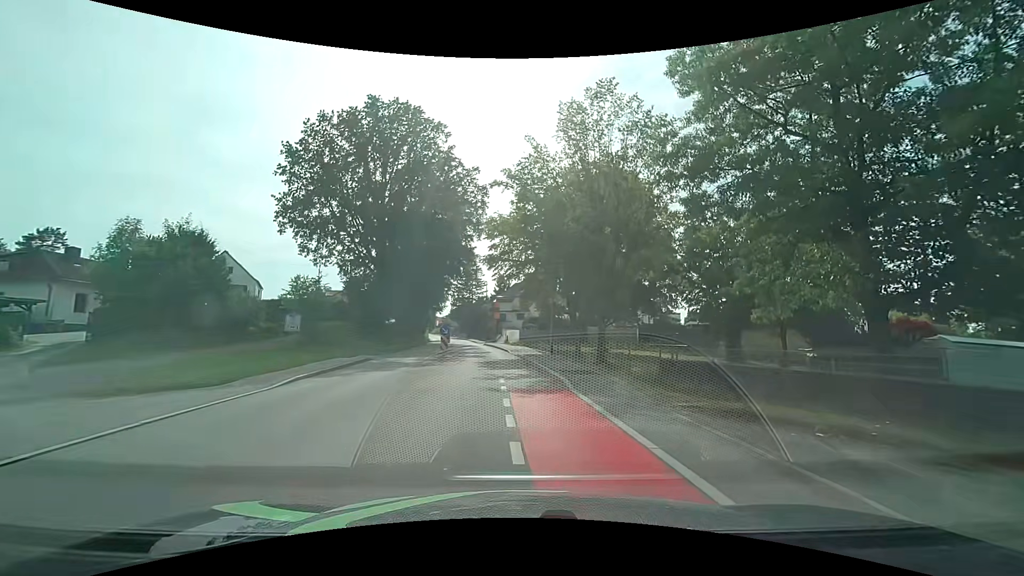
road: tertiary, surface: asphalt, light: Day
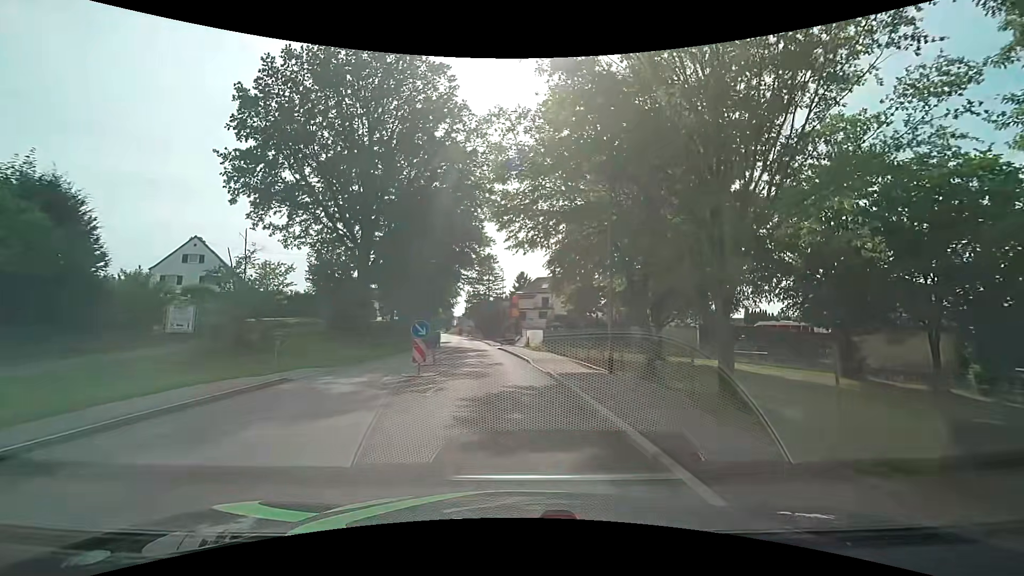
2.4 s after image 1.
(-0.2, +12.1) m; -2°
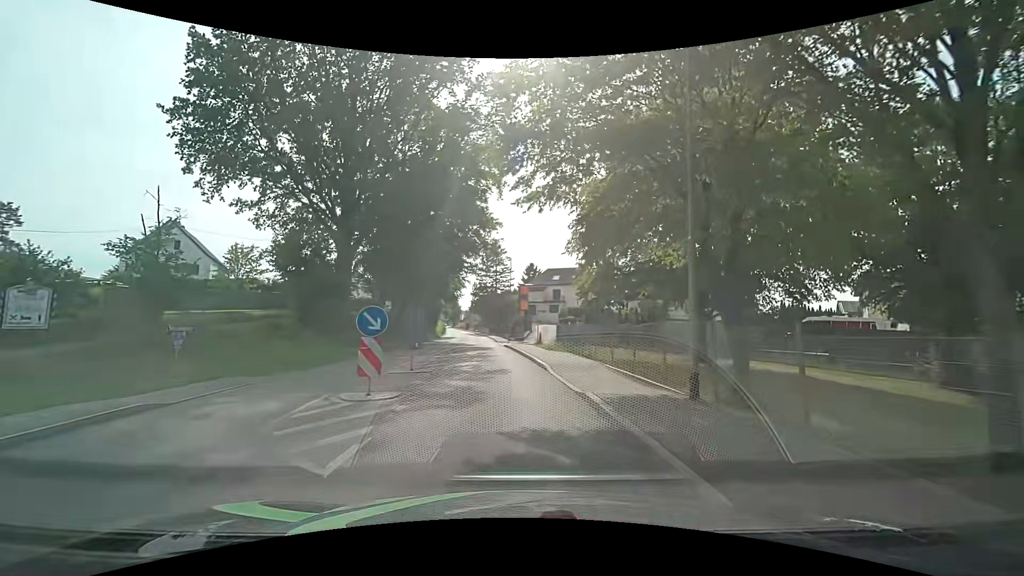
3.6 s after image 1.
(-0.1, +6.3) m; -1°
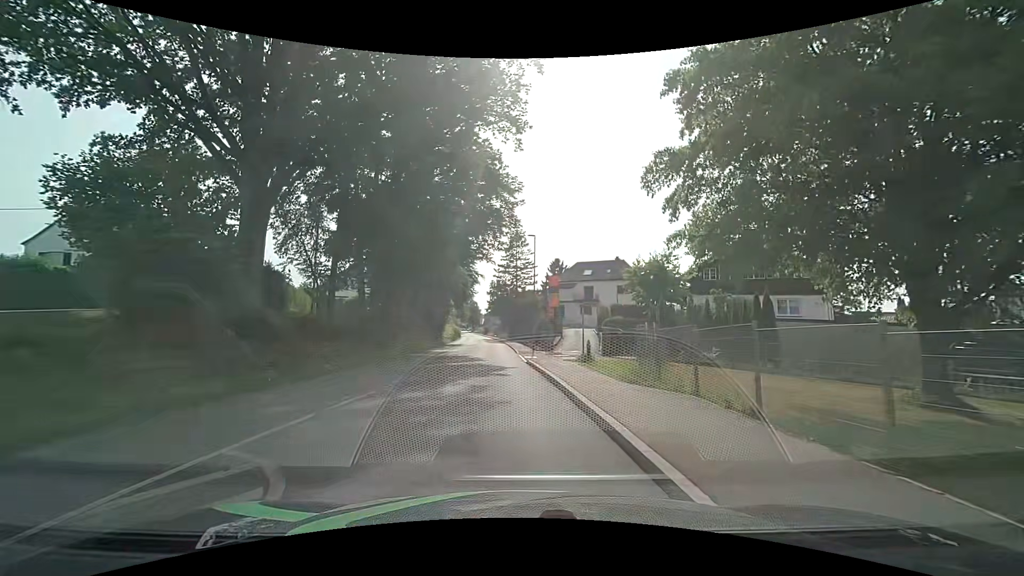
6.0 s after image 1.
(-0.3, +13.9) m; -2°
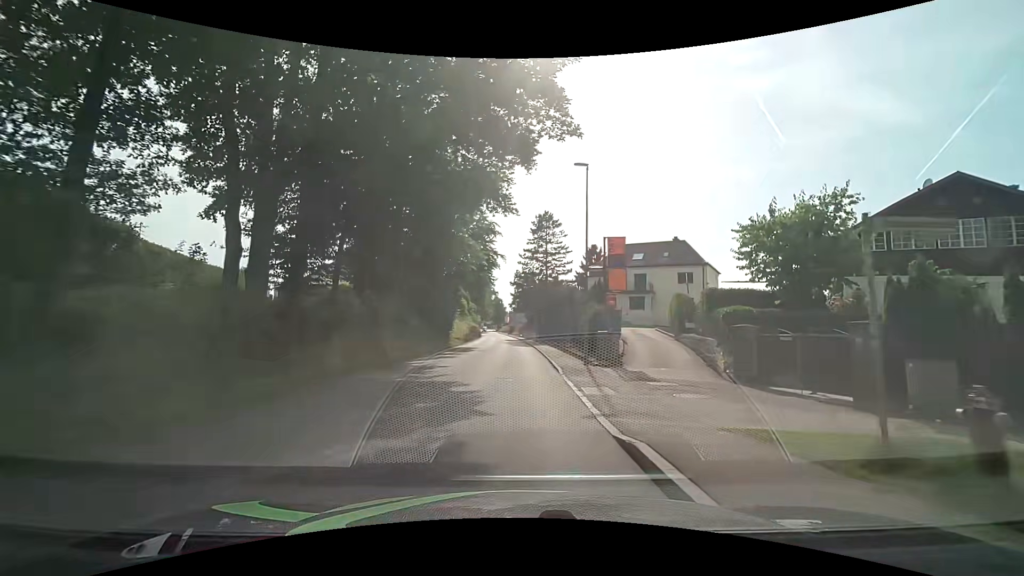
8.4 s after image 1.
(-0.4, +15.3) m; -4°
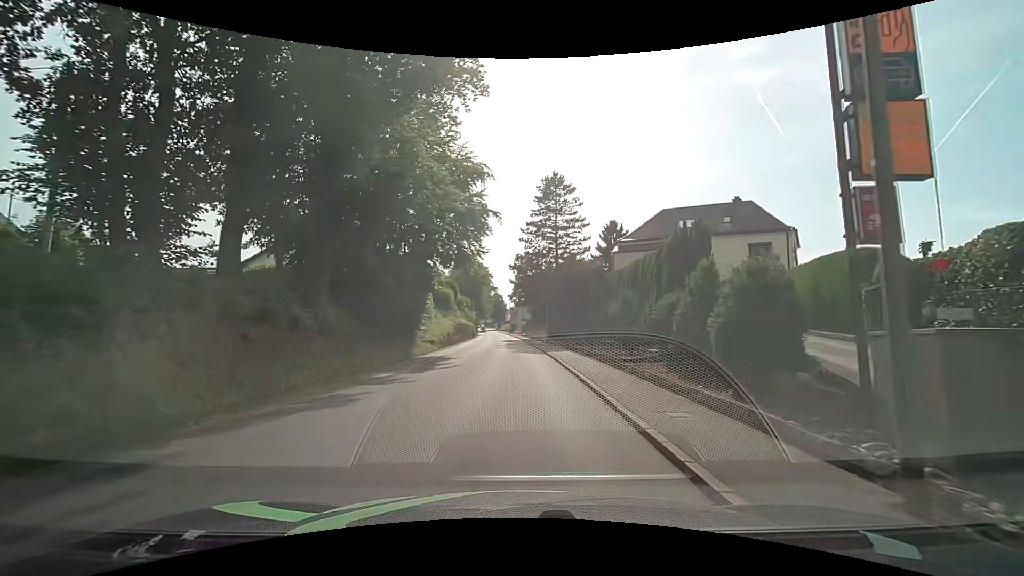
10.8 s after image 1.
(+0.2, +16.3) m; +1°
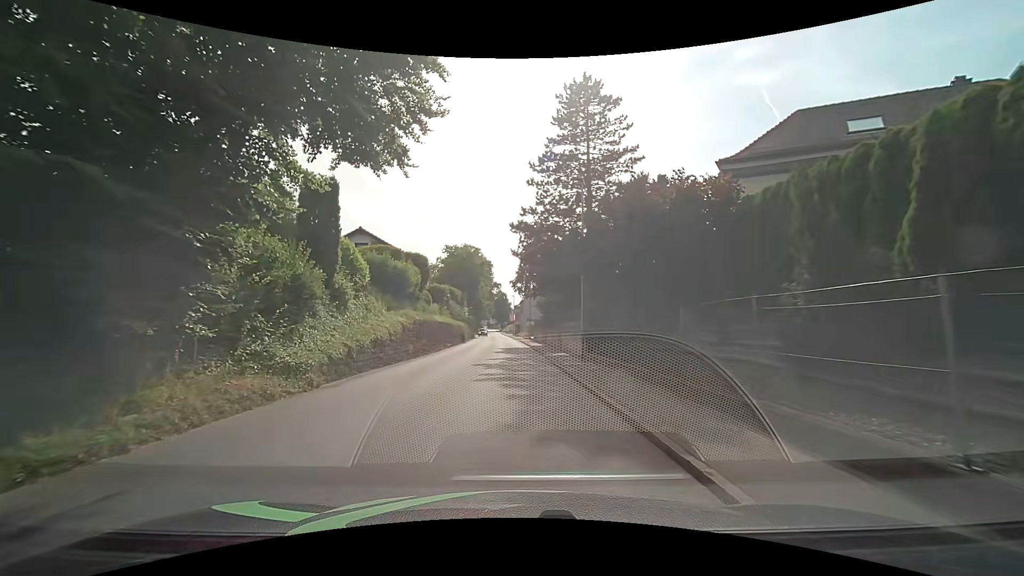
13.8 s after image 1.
(-0.3, +21.1) m; -1°
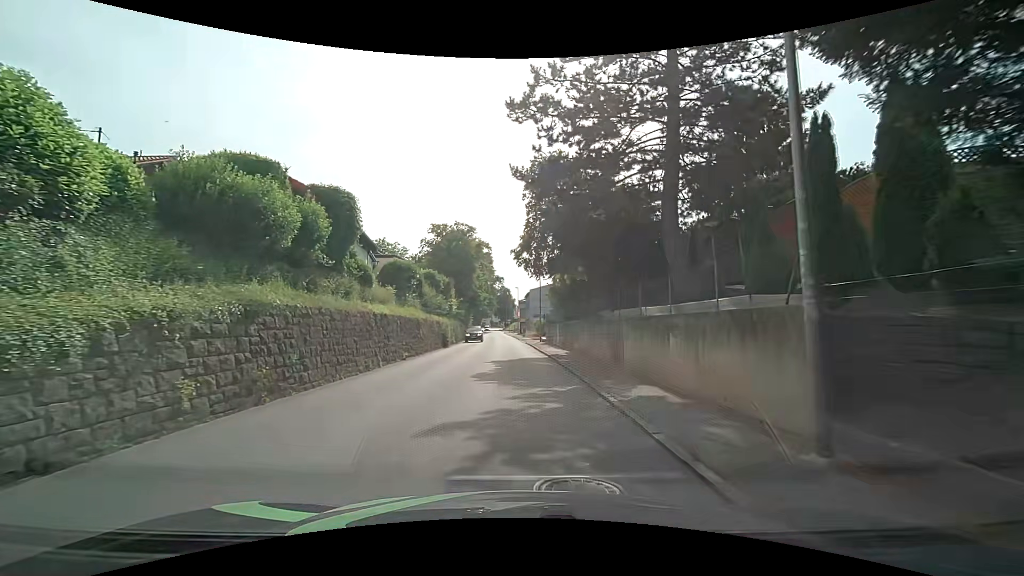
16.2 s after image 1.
(-0.1, +16.8) m; -1°
(0, +10) (0, +20) (0, +30) (0, +40) (-1, +50) (-1, +60) (-2, +70) (-2, +80) (-3, +90) (-3, +100) m
